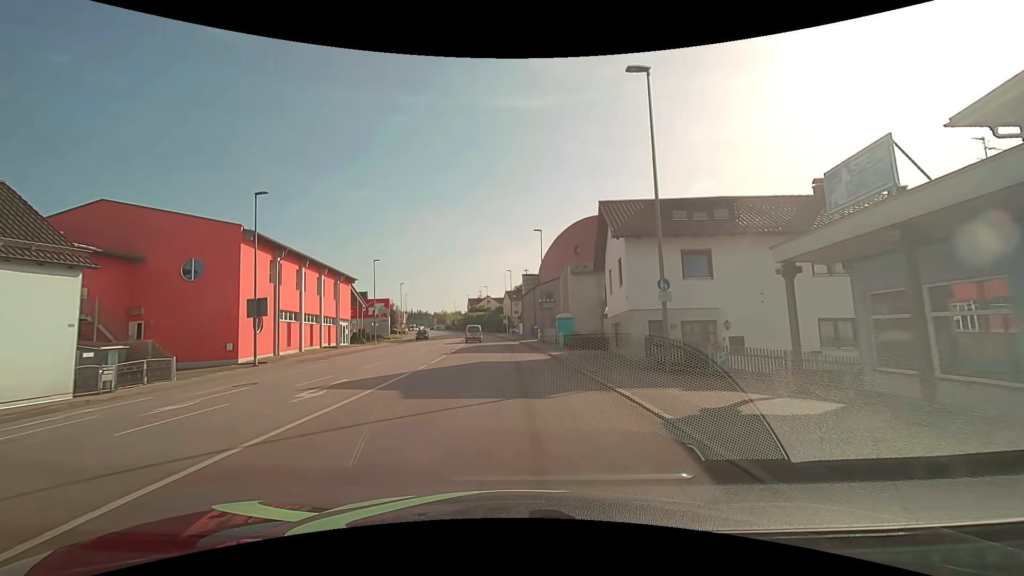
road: tertiary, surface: asphalt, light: Day
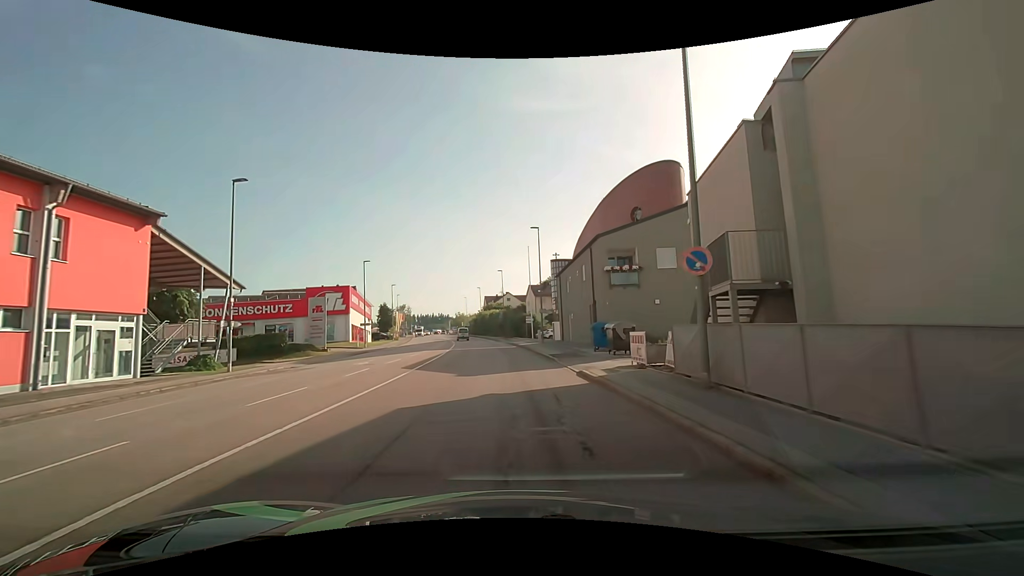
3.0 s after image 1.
(-1.0, +34.8) m; -3°
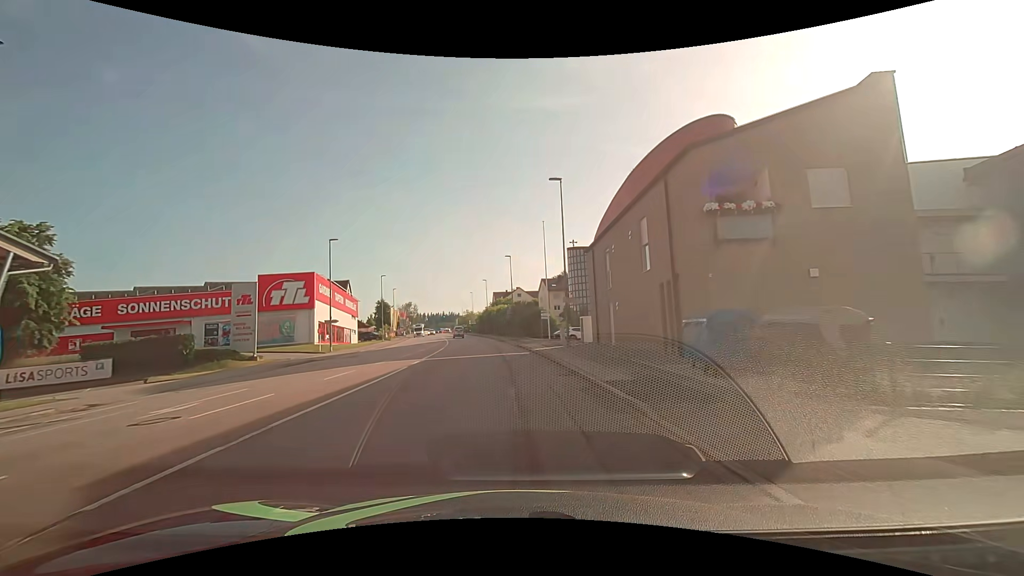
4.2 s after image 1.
(-0.1, +14.0) m; 0°
(0, +10) (-1, +20) (-2, +30) (-3, +40) (-5, +50) (-6, +60) (-8, +70) (-10, +79) (-11, +89) (-13, +99) m
